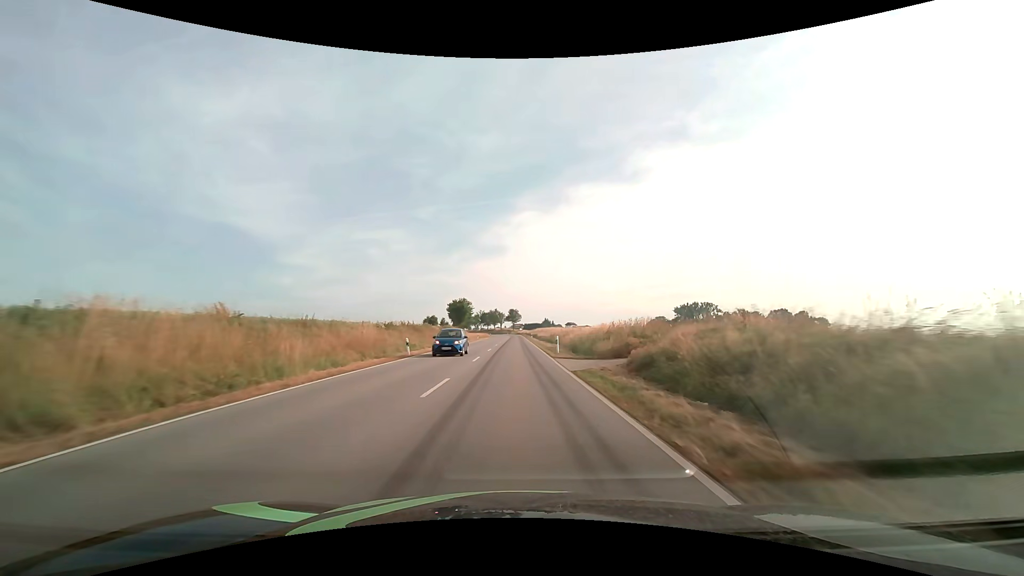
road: secondary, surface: asphalt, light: Day
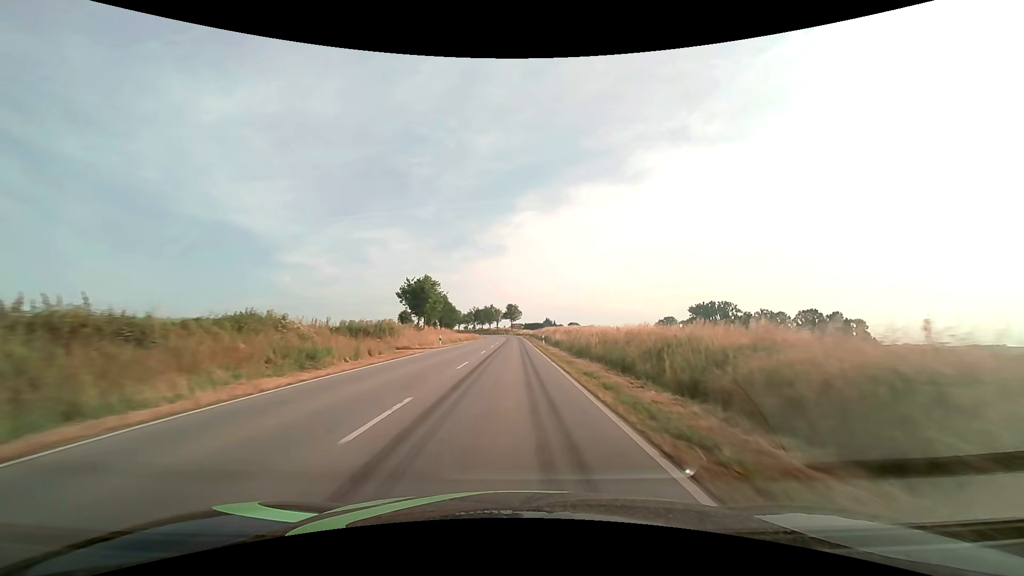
(+0.1, +40.4) m; 0°
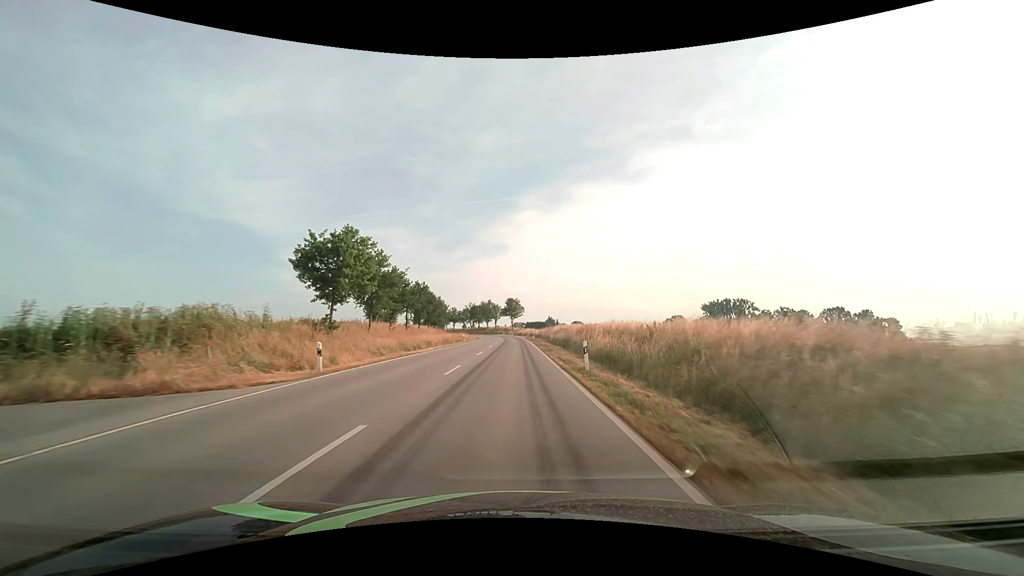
(0.0, +27.0) m; 0°
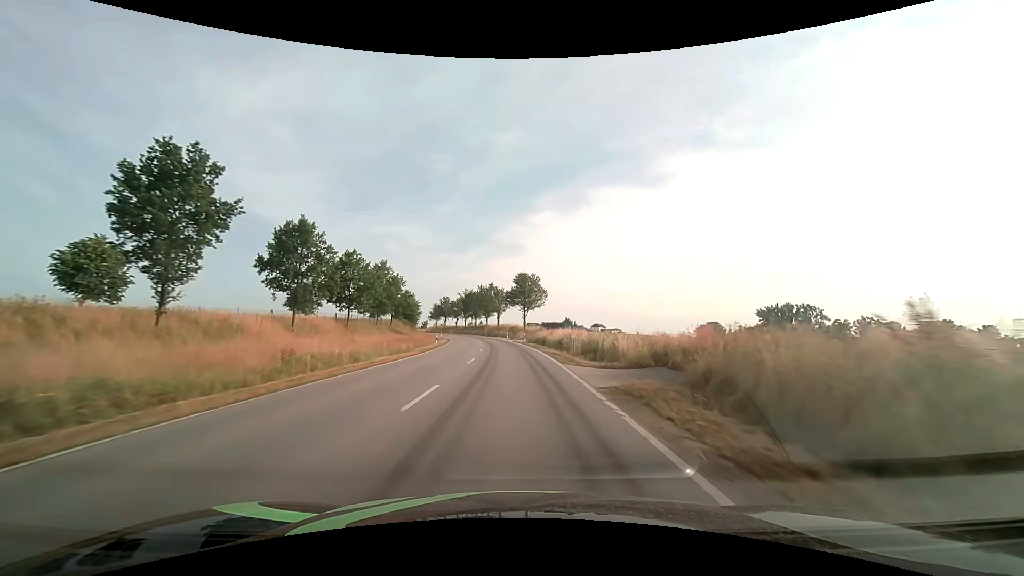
(-0.6, +66.9) m; -2°
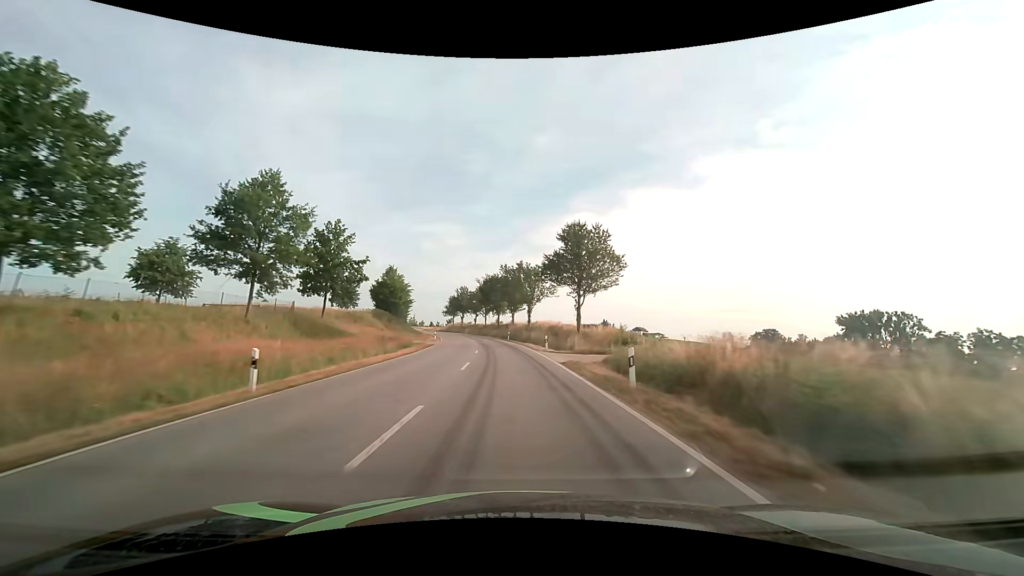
(-1.1, +39.8) m; -3°
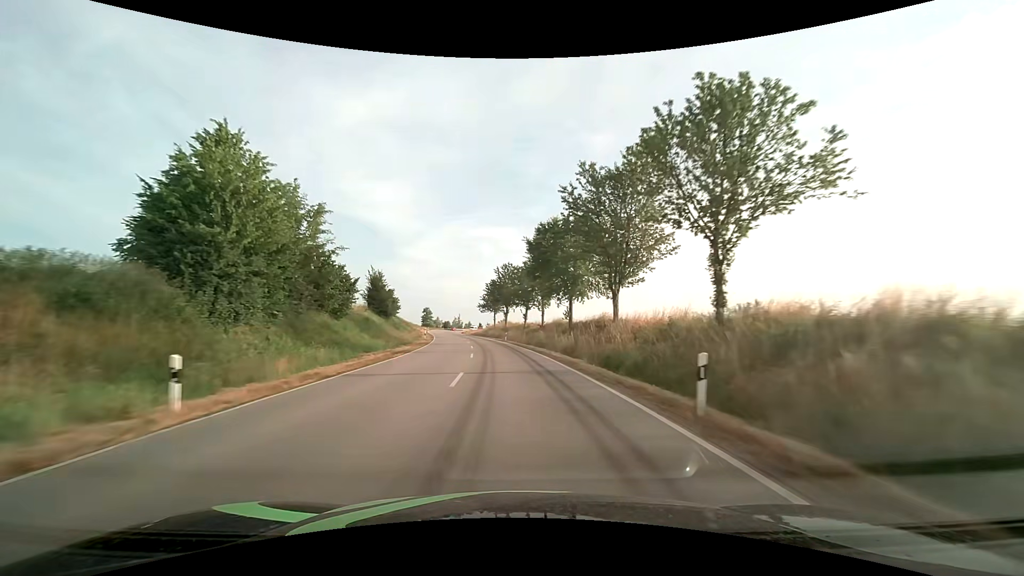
(-3.2, +53.3) m; -7°
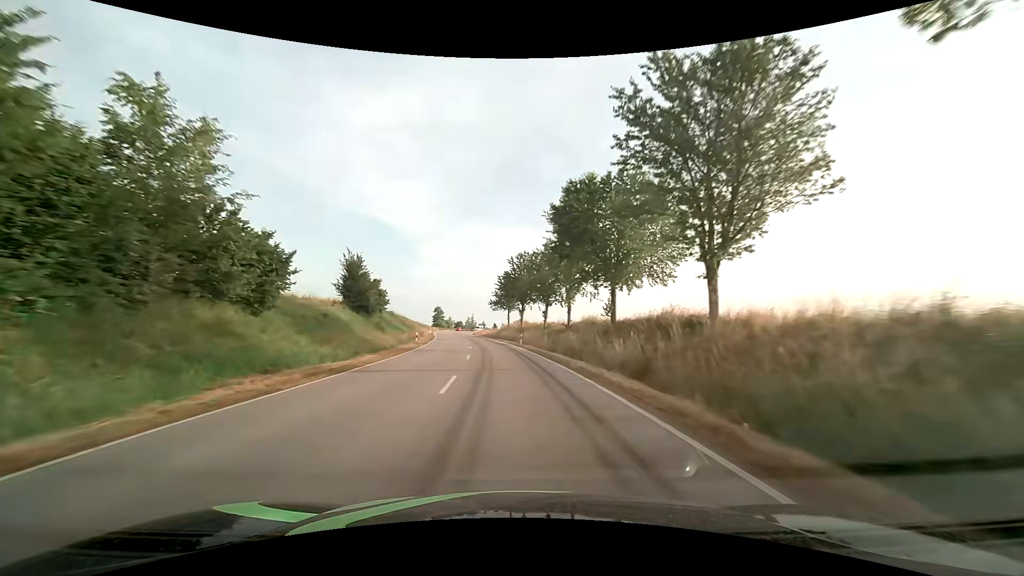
(-0.2, +13.5) m; -2°
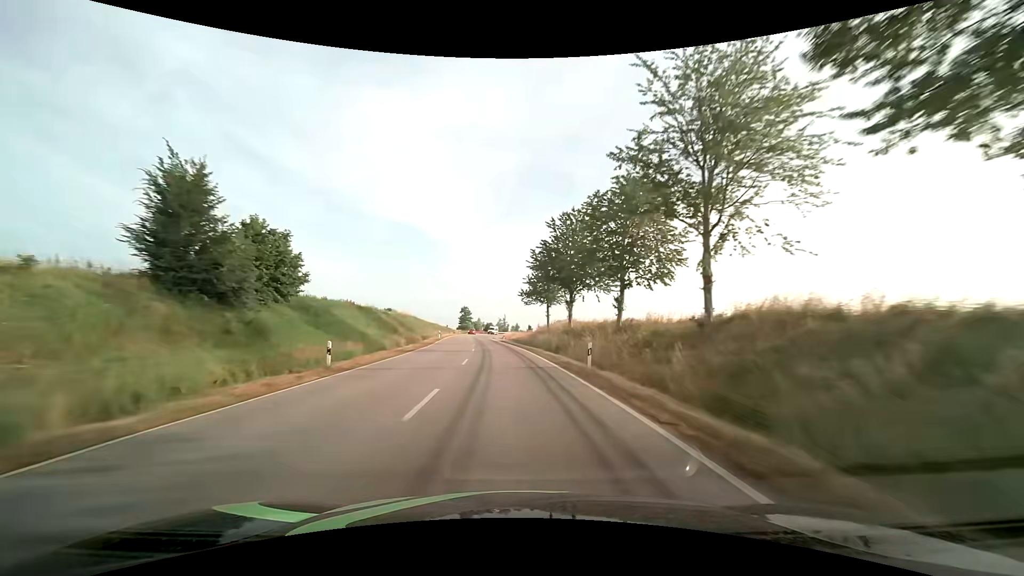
(-0.9, +27.2) m; -4°
(0, +10) (0, +20) (-1, +30) (-2, +40) (-3, +50) (-4, +60) (-4, +70) (-5, +80) (-6, +90) (-7, +100) m
